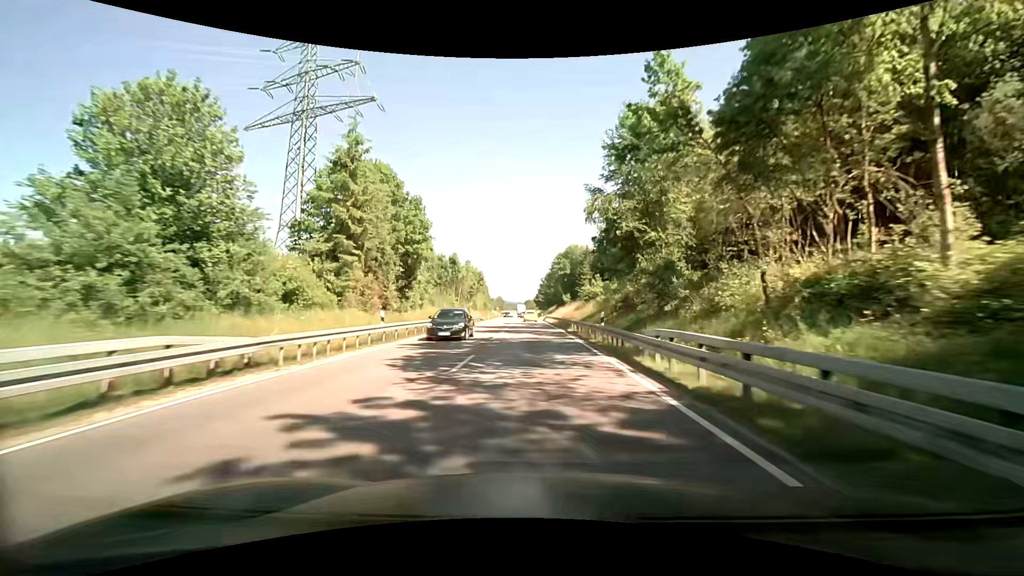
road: primary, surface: asphalt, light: Day
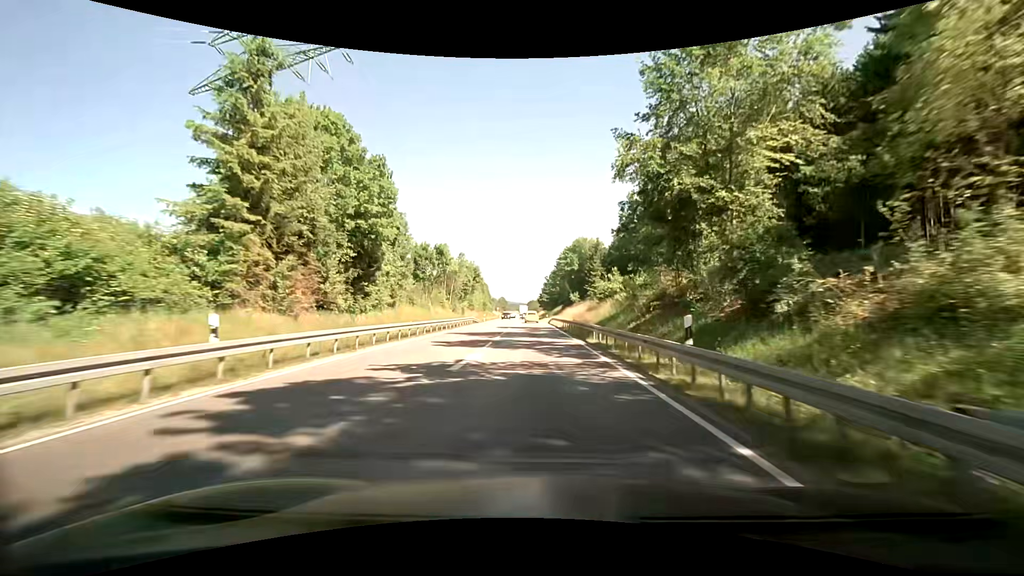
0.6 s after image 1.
(0.0, +11.6) m; +1°
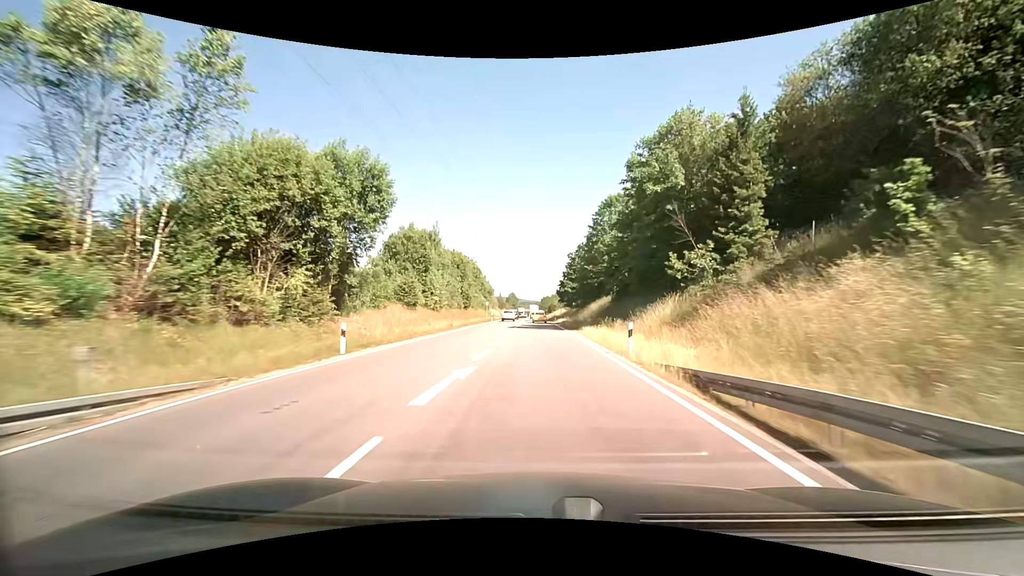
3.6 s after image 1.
(-1.1, +58.8) m; -2°
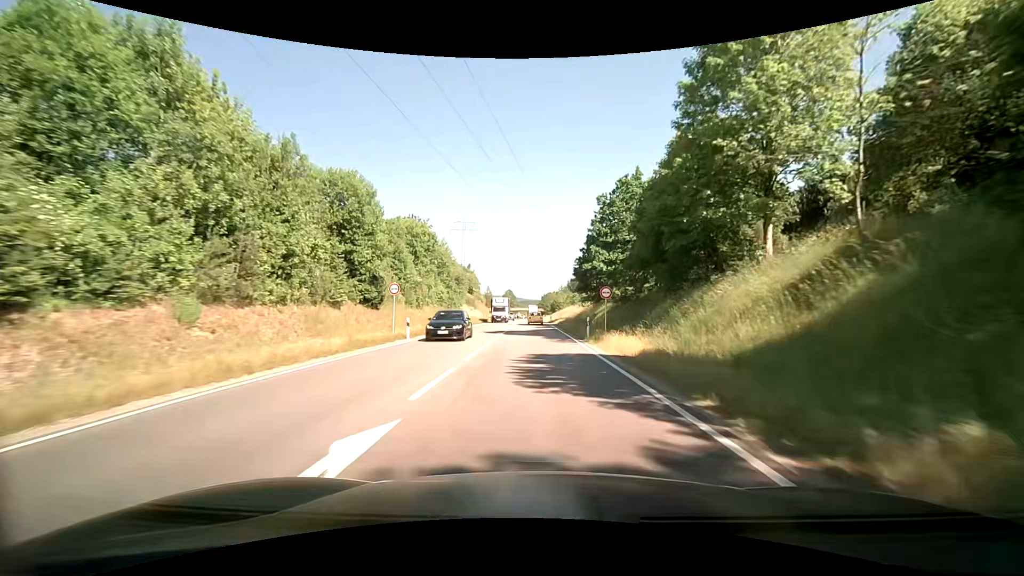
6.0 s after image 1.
(-0.3, +48.2) m; -1°
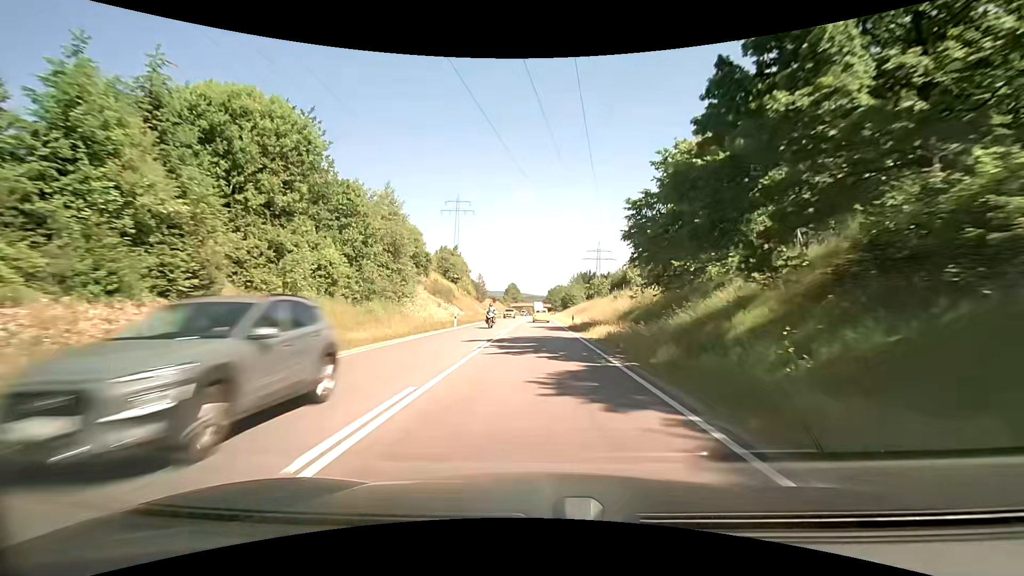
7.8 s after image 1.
(-0.2, +36.3) m; -1°
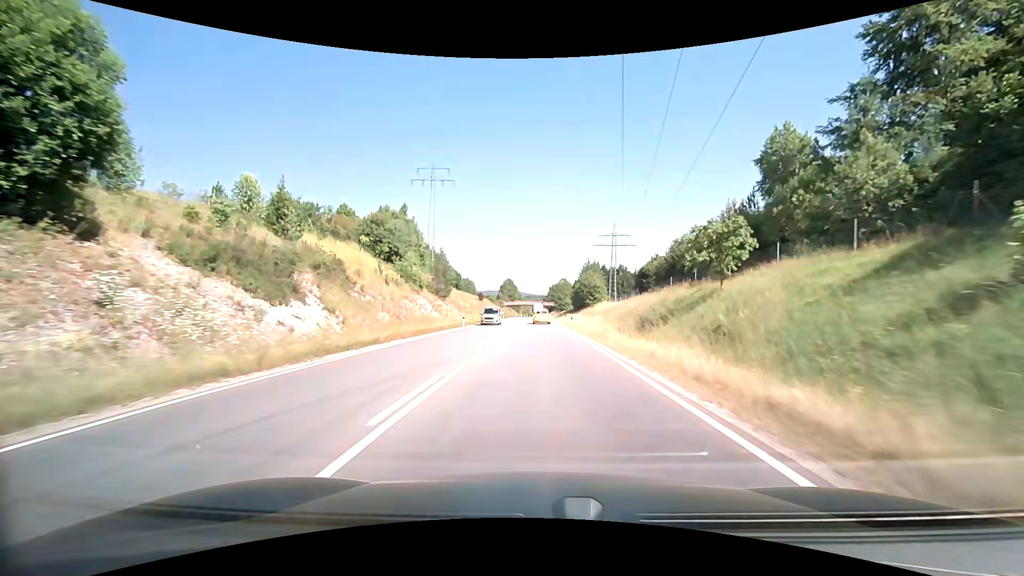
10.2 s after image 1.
(+1.0, +46.8) m; +2°
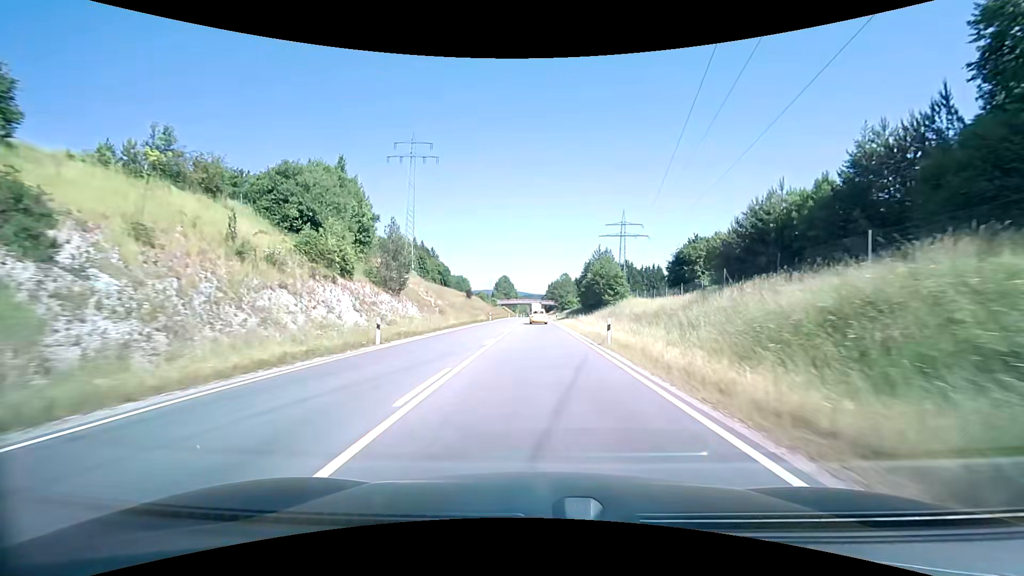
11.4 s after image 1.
(-0.1, +22.8) m; 0°
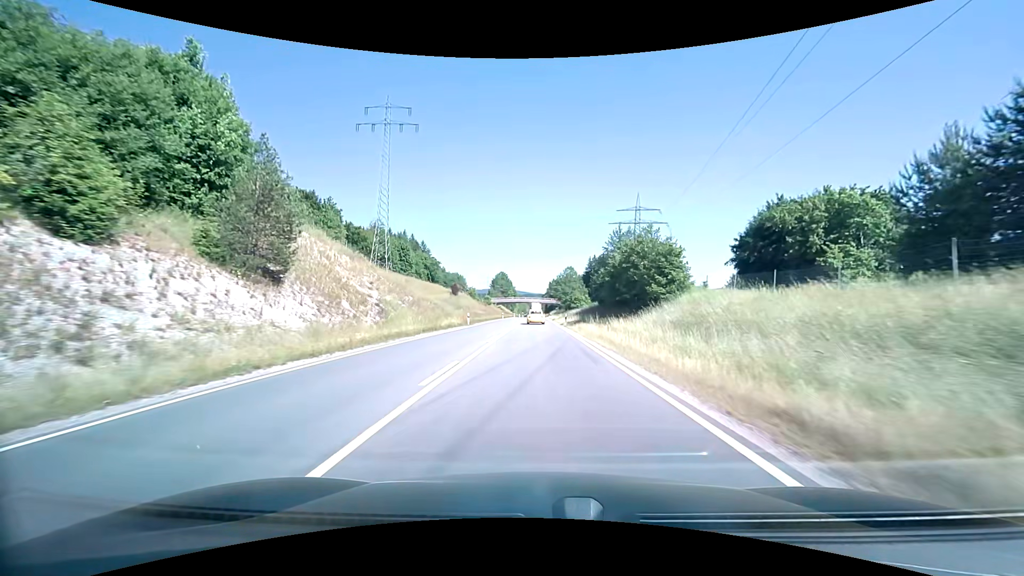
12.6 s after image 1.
(+0.1, +22.6) m; 0°
(0, +10) (0, +20) (0, +30) (0, +40) (0, +50) (-1, +60) (-1, +70) (-1, +80) (-1, +90) (-1, +100) m
